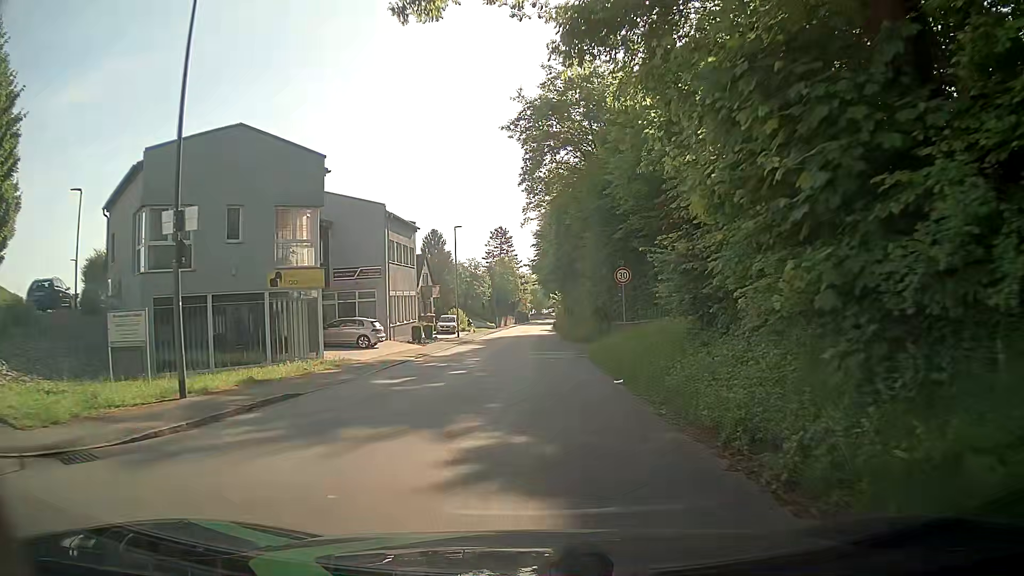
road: tertiary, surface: asphalt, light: Day
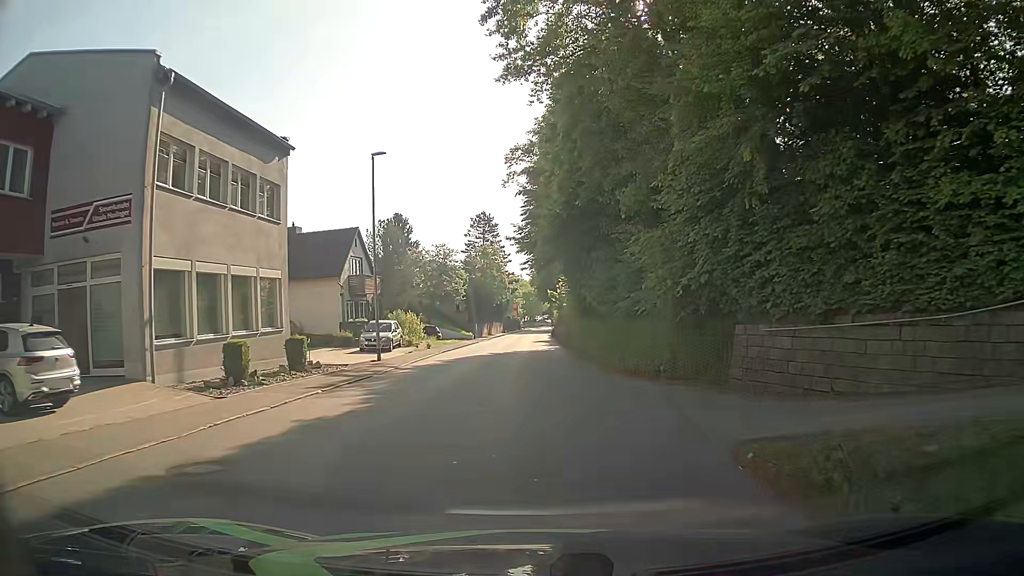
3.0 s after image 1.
(+1.0, +24.2) m; +4°
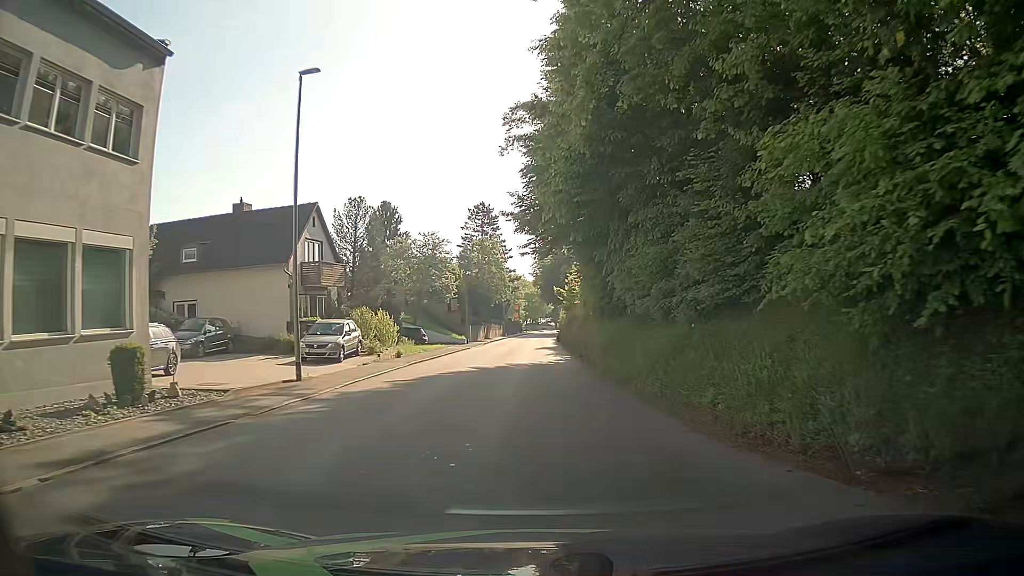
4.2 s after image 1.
(-0.3, +9.6) m; -3°
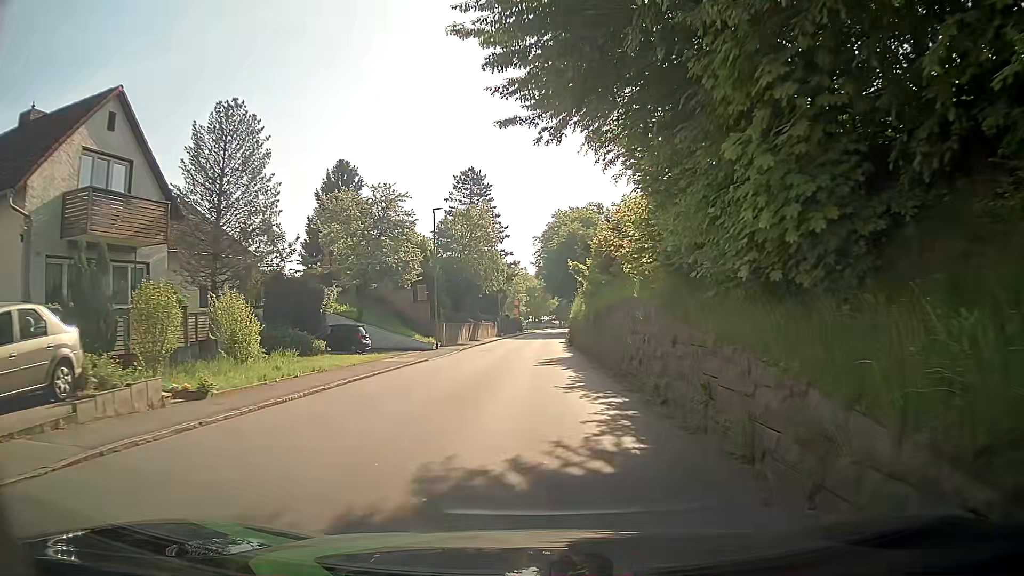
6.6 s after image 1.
(+0.3, +19.2) m; +1°
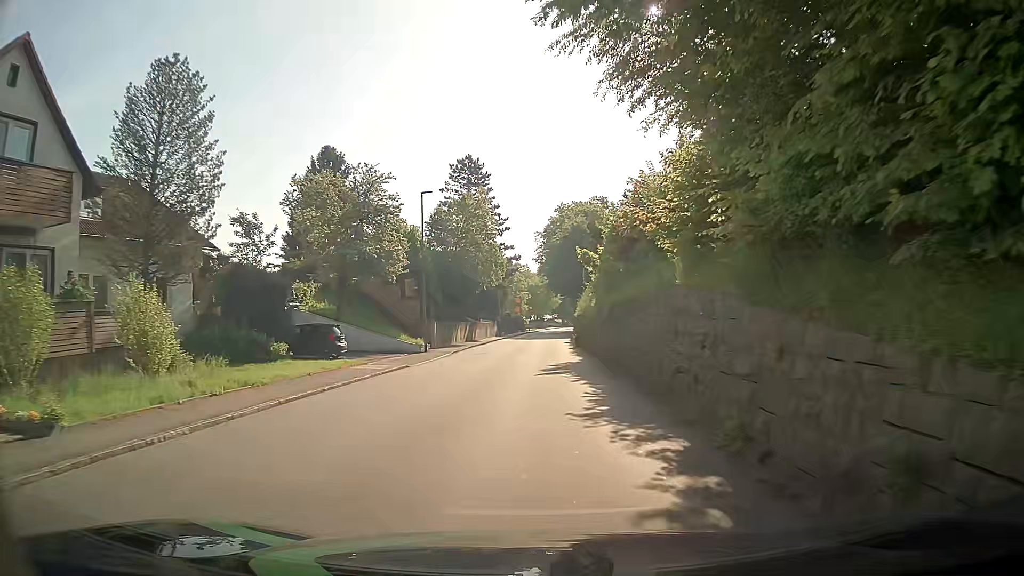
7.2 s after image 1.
(0.0, +4.8) m; 0°
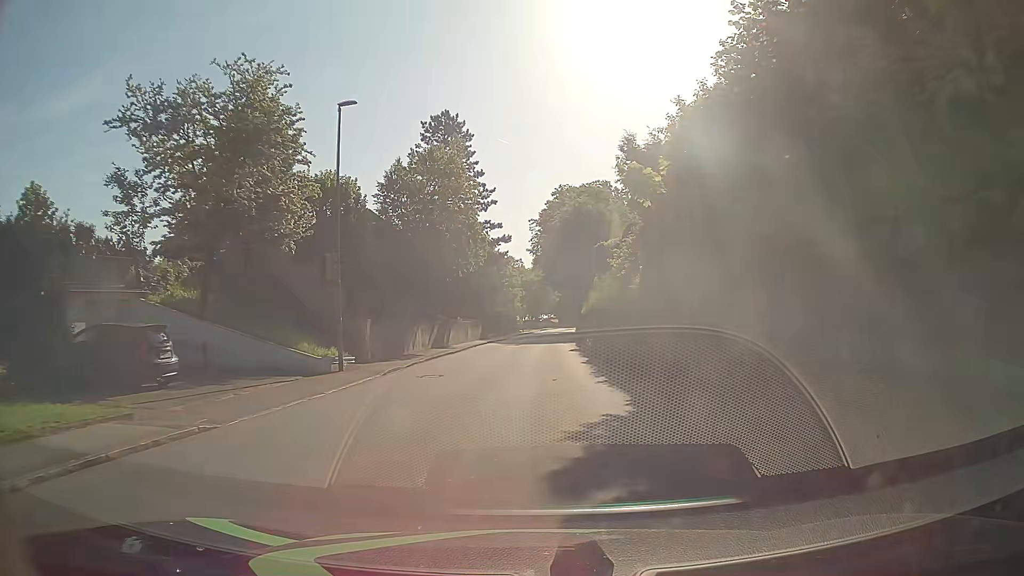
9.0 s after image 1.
(-0.2, +14.5) m; 0°
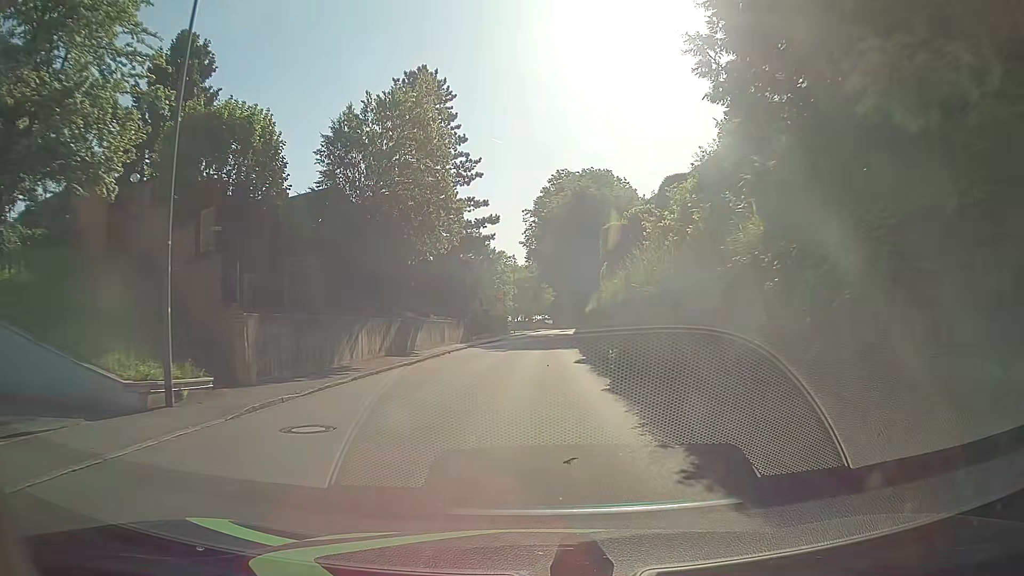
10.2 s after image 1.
(-0.1, +9.7) m; -1°
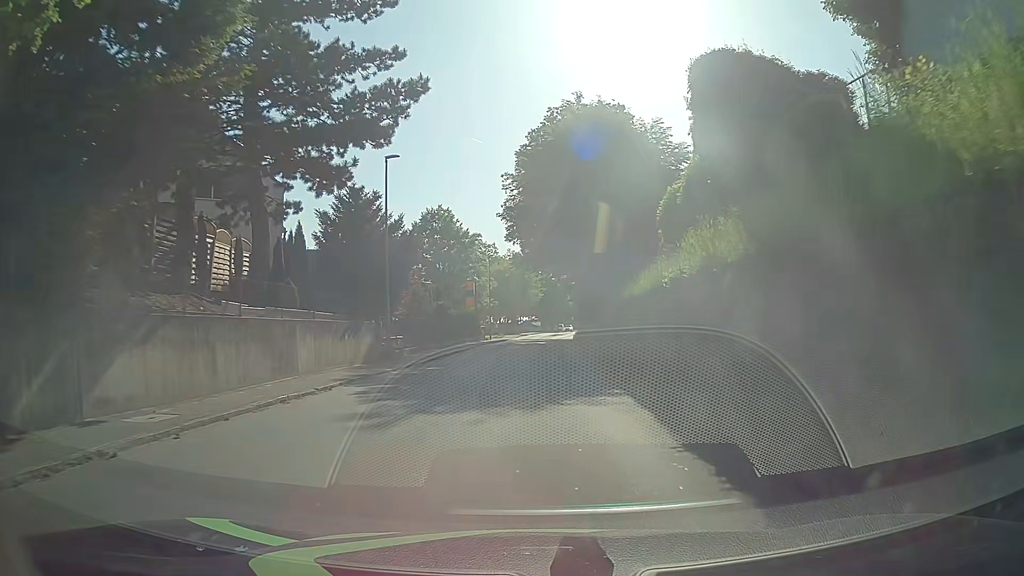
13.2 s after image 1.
(+0.6, +24.2) m; +3°
(0, +10) (0, +20) (0, +30) (0, +40) (0, +50) (0, +60) (0, +70) (+1, +80) (+2, +90) (+3, +100) m
